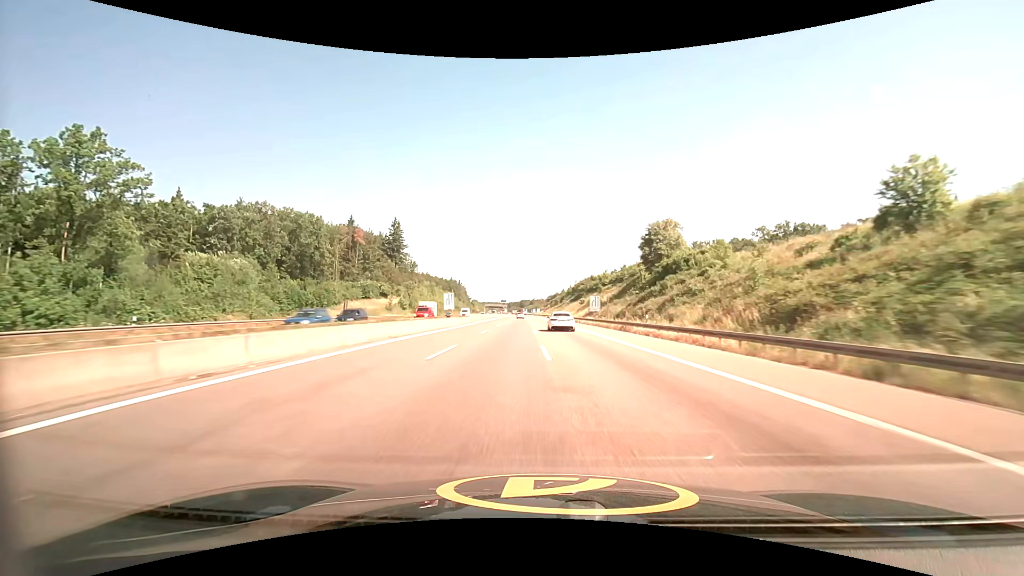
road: motorway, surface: asphalt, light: Day
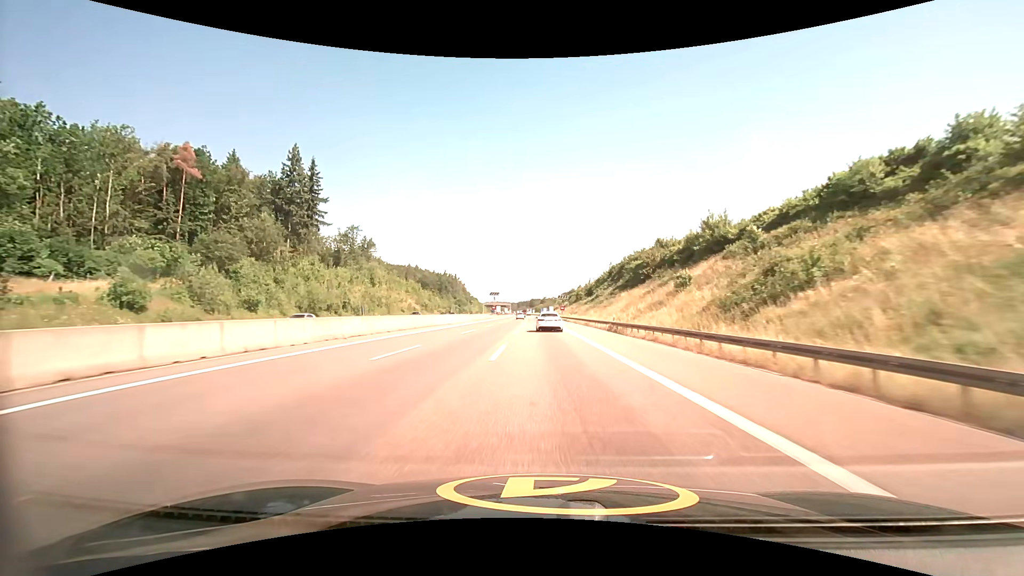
(-0.8, +89.5) m; -1°
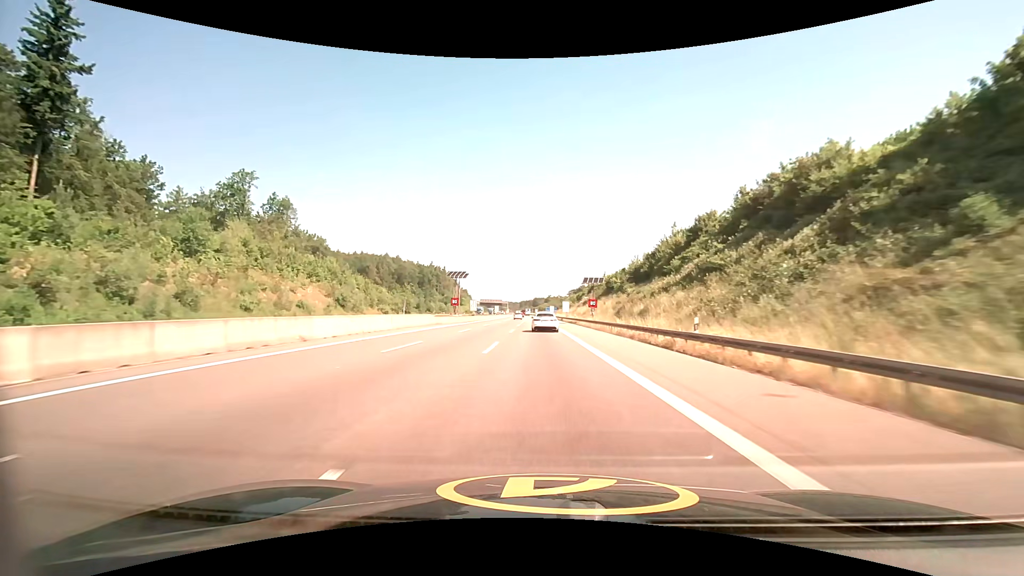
(-0.6, +69.2) m; -1°
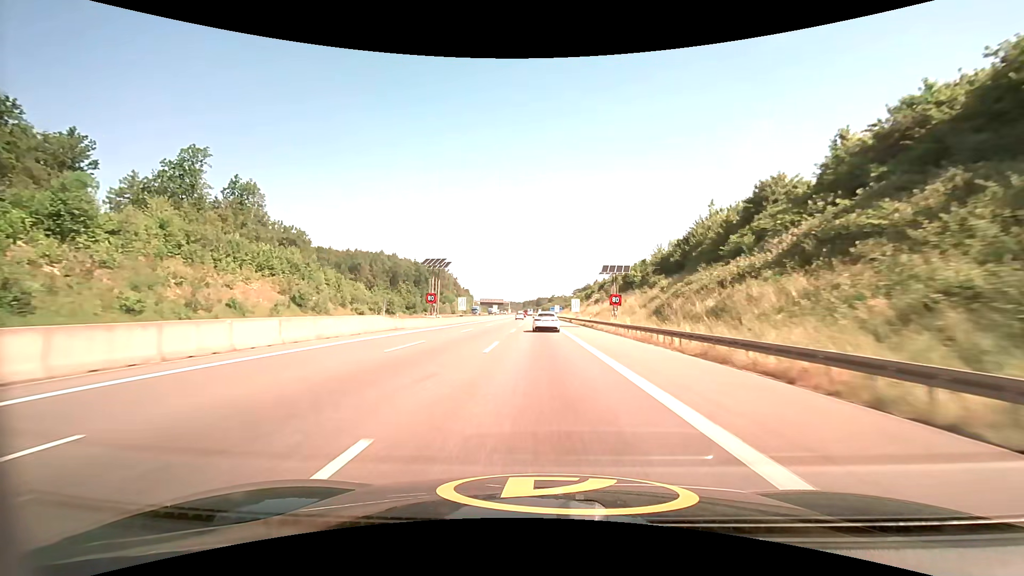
(0.0, +17.2) m; 0°
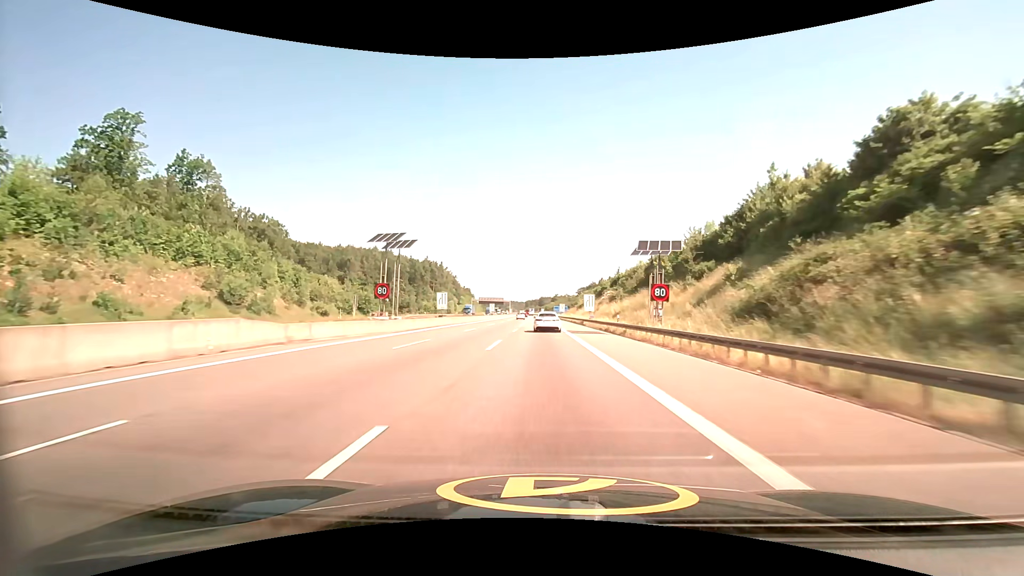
(-0.1, +17.1) m; 0°
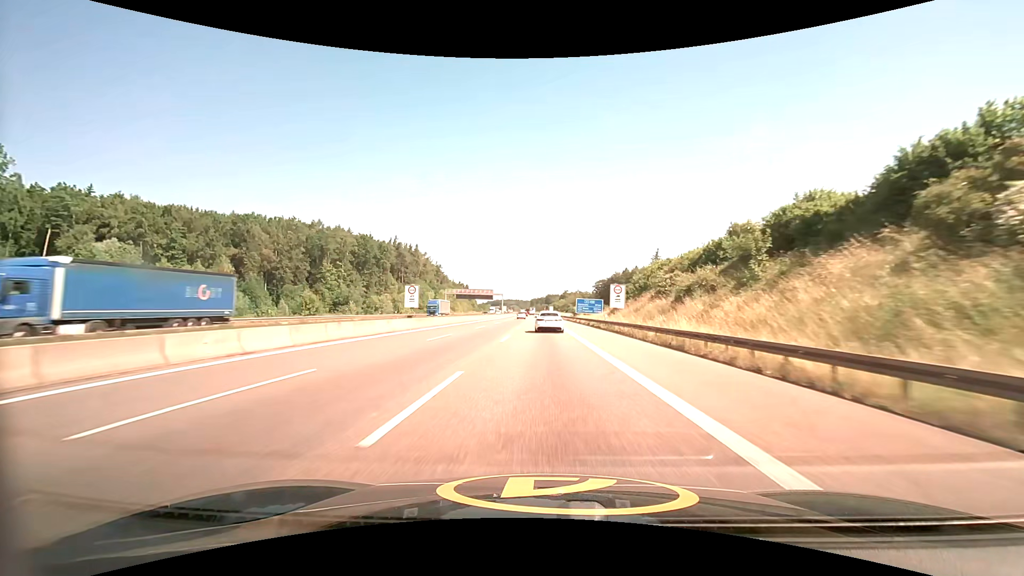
(-0.5, +84.2) m; -1°
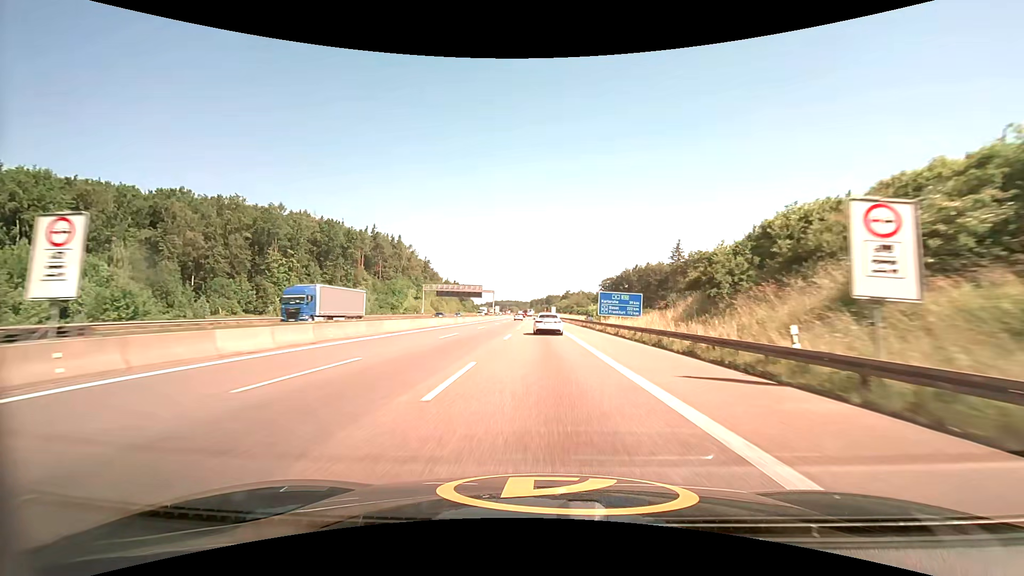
(-0.1, +32.8) m; 0°
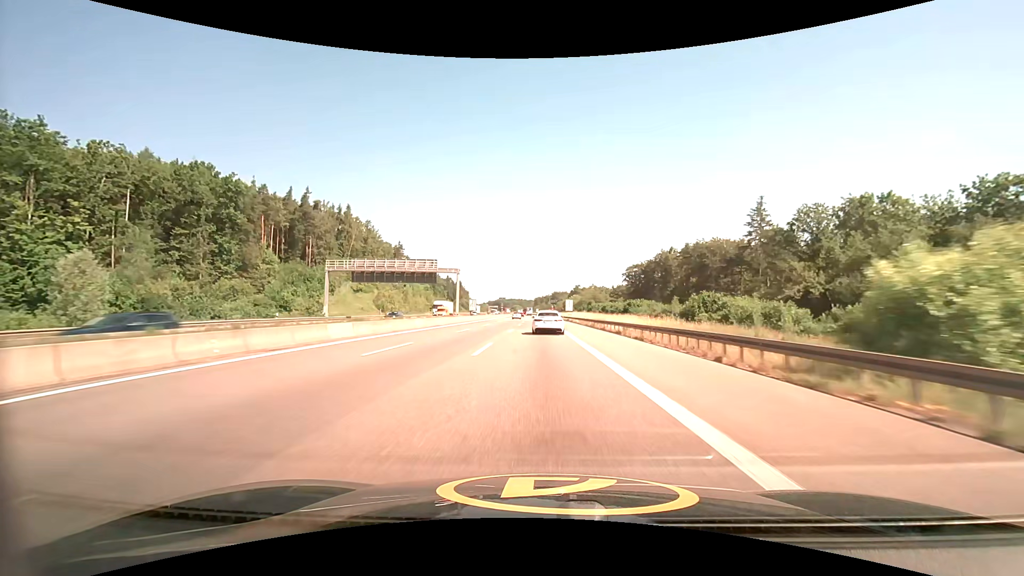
(0.0, +64.7) m; 0°
(0, +10) (0, +20) (0, +30) (0, +40) (0, +50) (-1, +60) (-1, +70) (-1, +80) (-1, +90) (-1, +100) m
